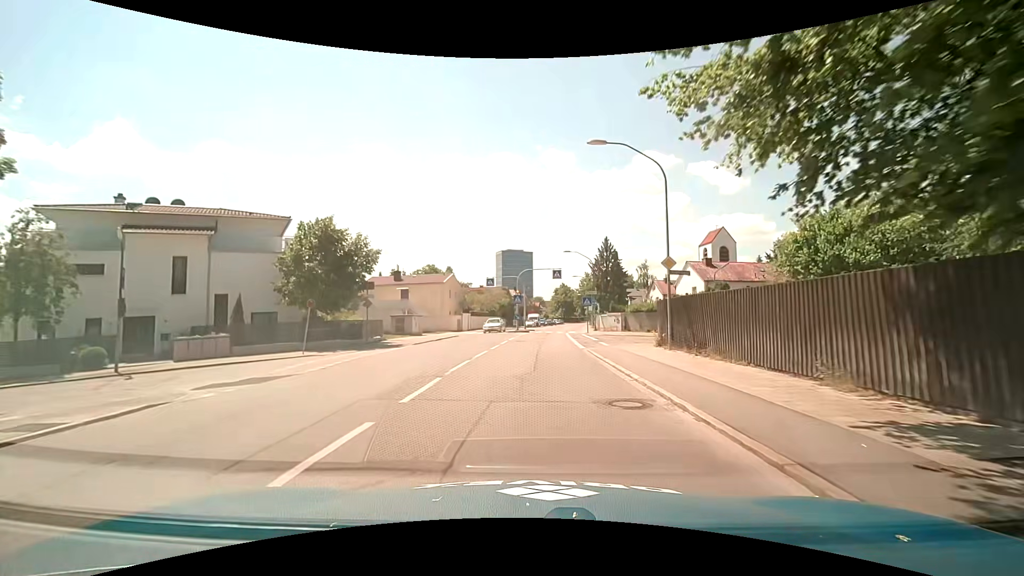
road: secondary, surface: asphalt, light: Day
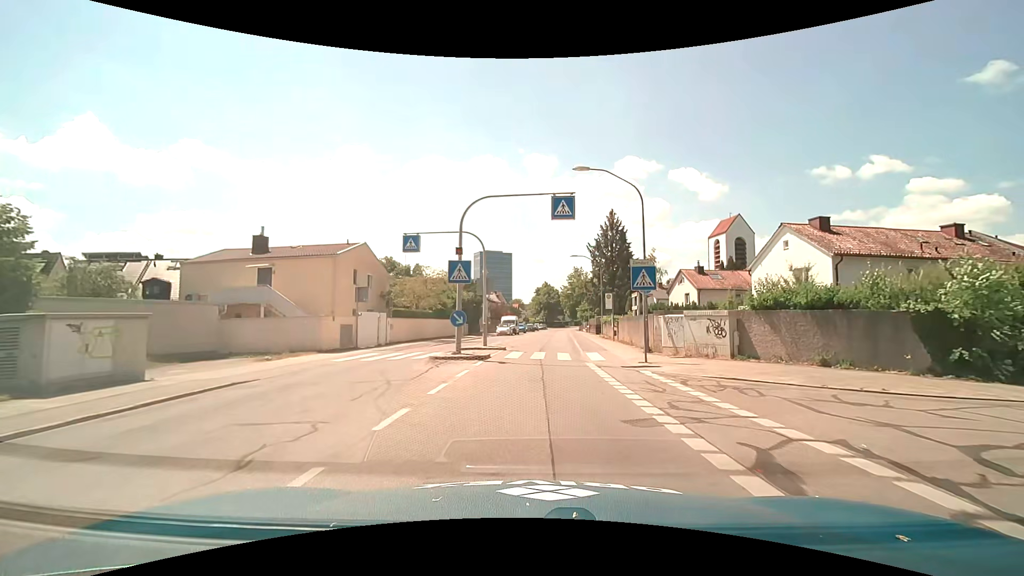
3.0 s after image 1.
(+0.5, +28.7) m; +2°
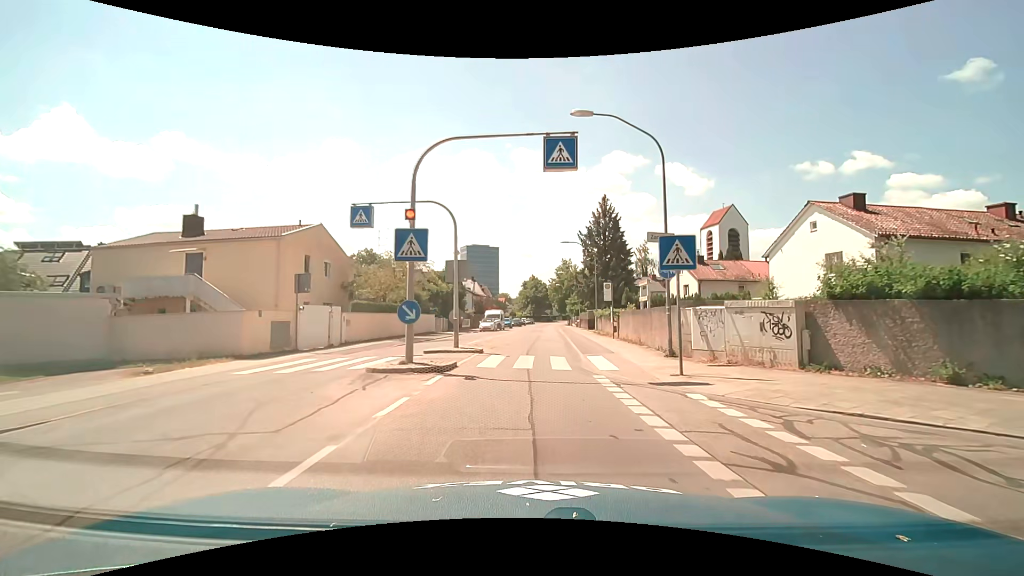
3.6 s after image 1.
(+0.1, +5.4) m; +2°
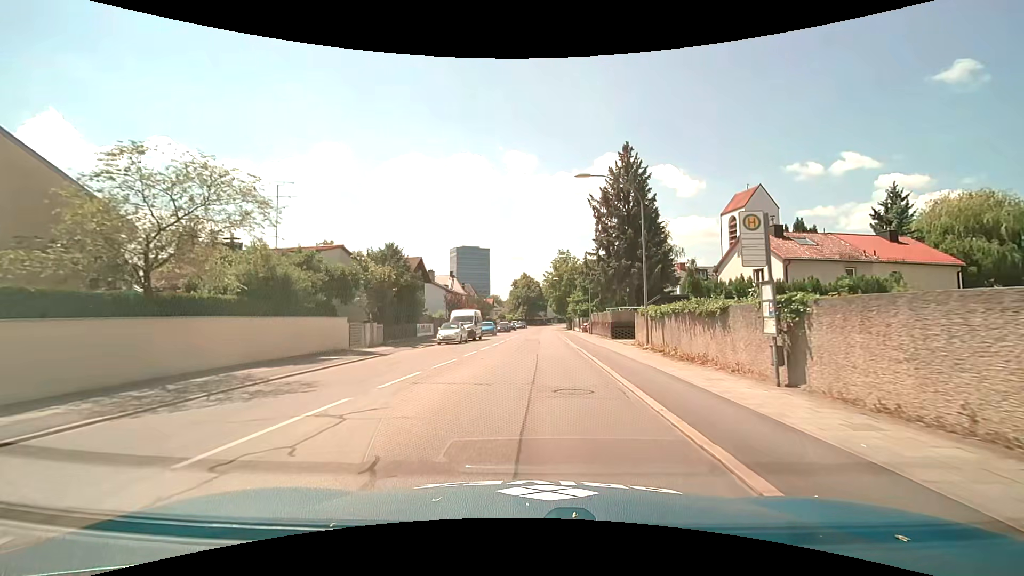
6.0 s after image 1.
(+0.1, +20.8) m; 0°
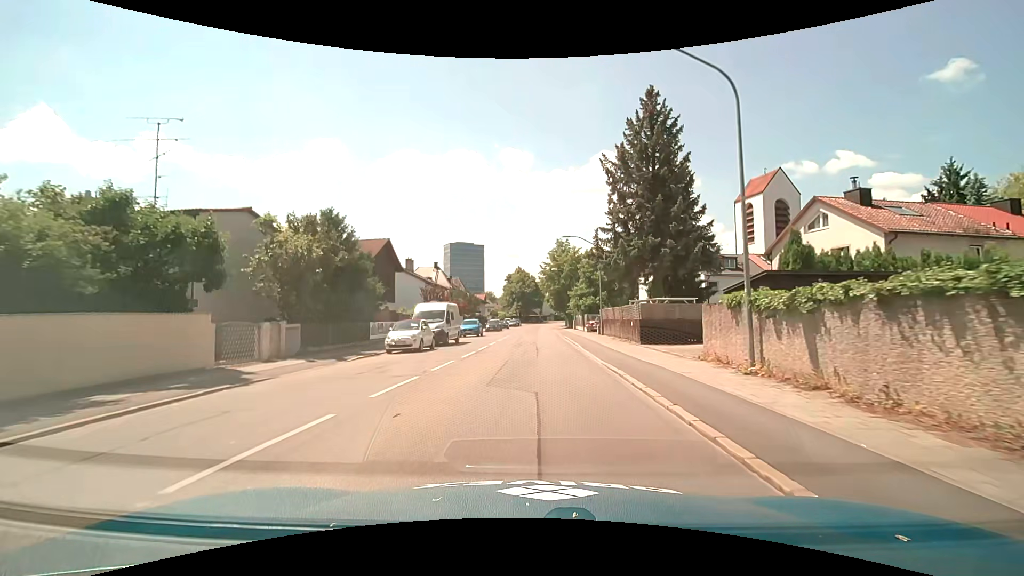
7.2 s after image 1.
(+0.1, +10.9) m; +1°
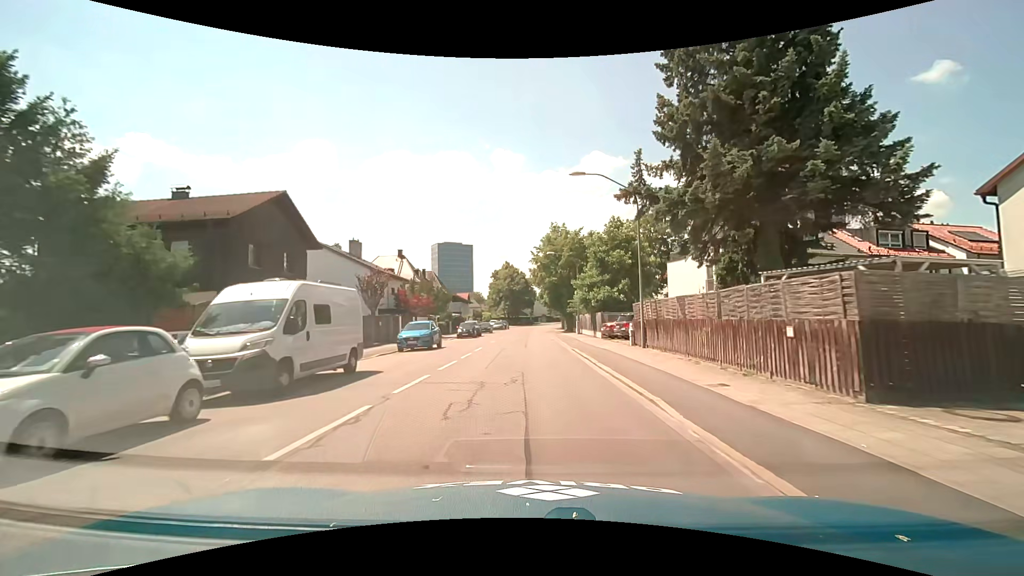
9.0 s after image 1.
(+0.2, +17.2) m; +1°
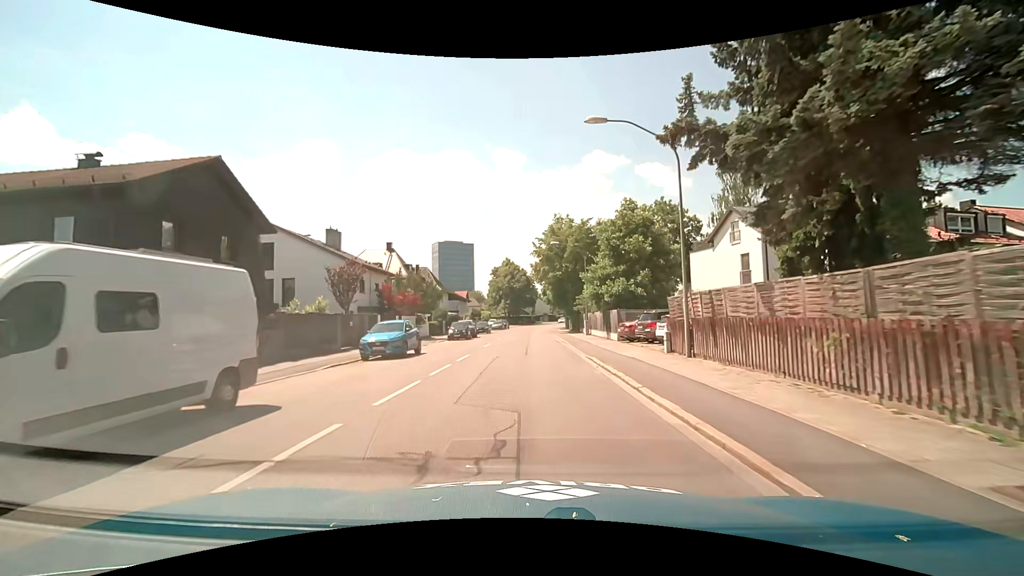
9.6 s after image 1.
(0.0, +6.0) m; 0°
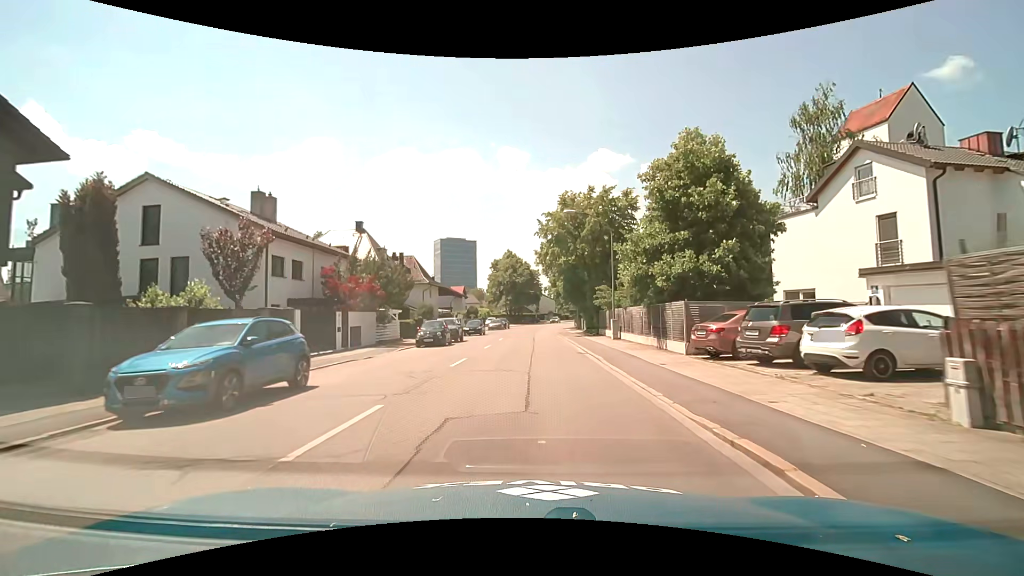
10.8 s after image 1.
(-0.1, +12.3) m; -1°
